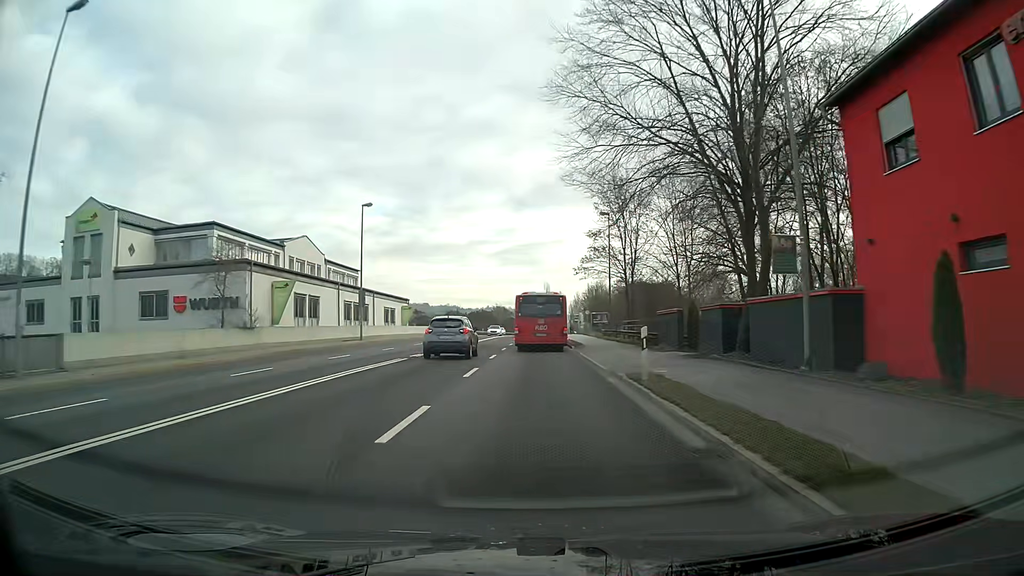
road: primary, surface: asphalt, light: Day
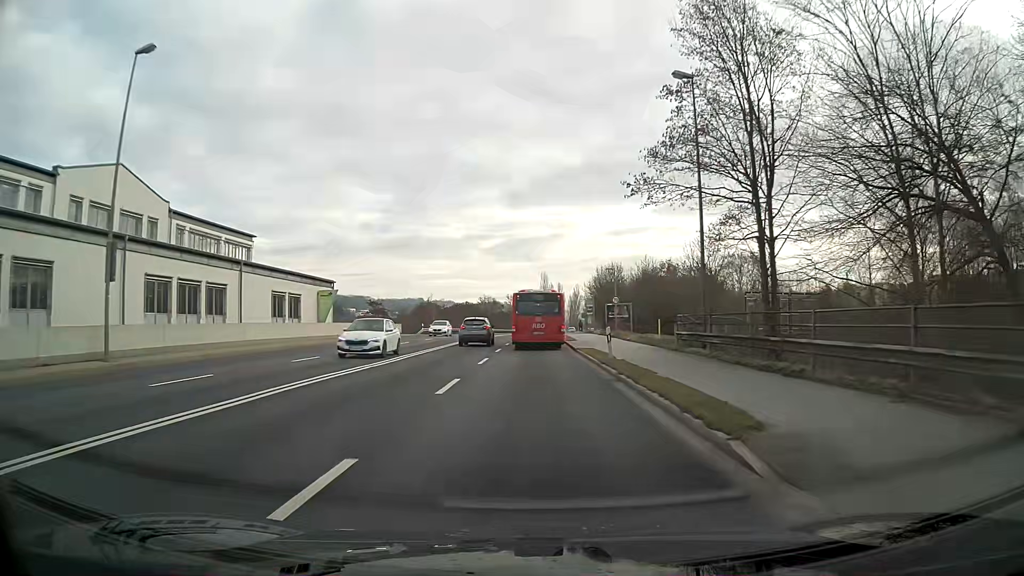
(+0.1, +31.4) m; 0°
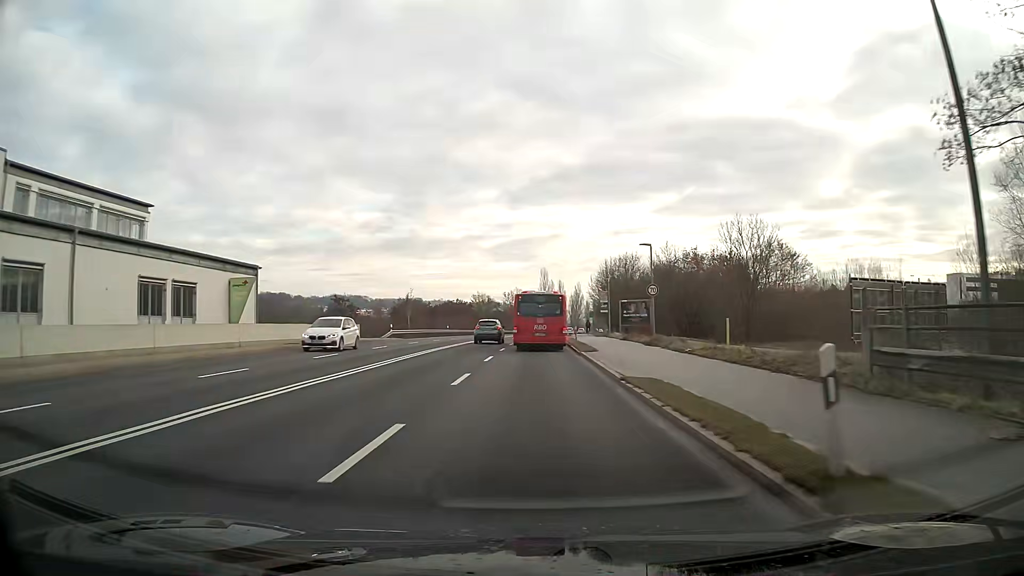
(0.0, +15.8) m; 0°
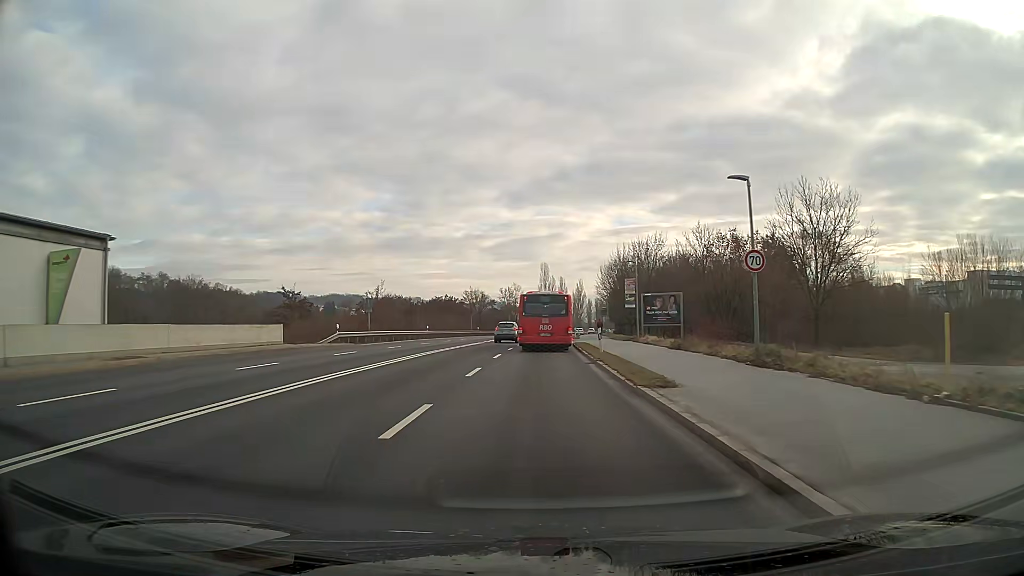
(0.0, +16.0) m; 0°
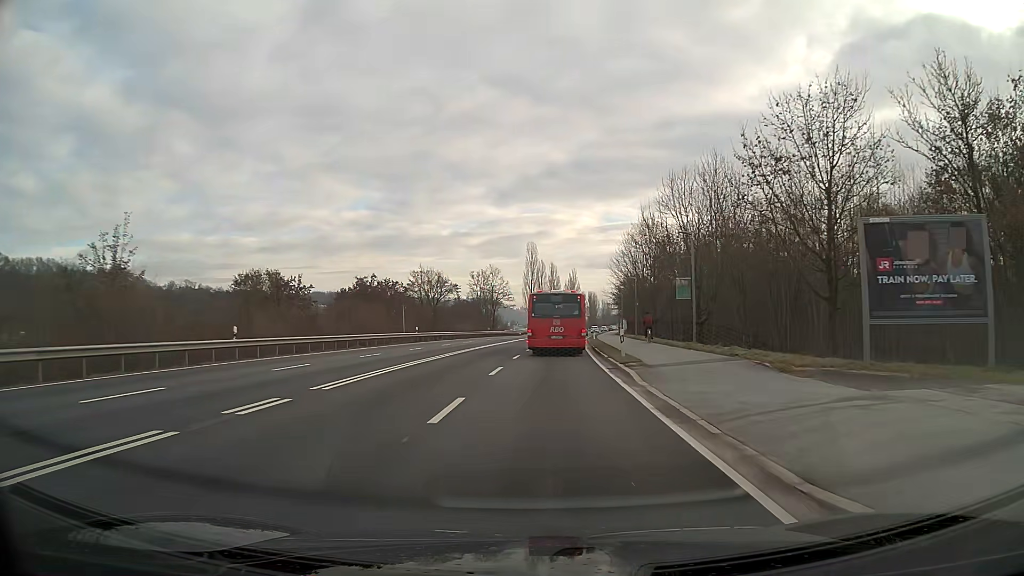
(+0.4, +44.0) m; +1°
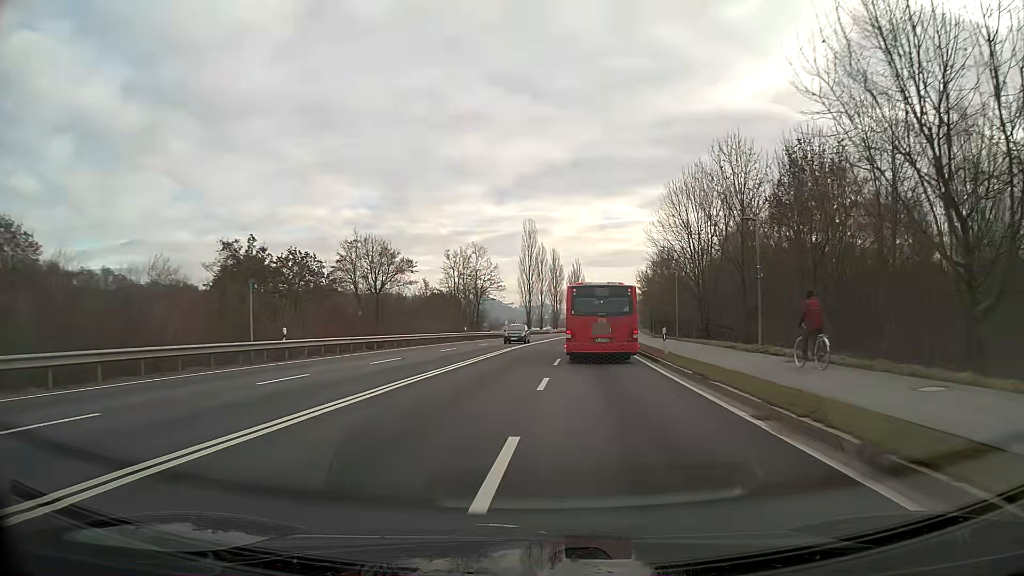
(+0.1, +31.5) m; +1°
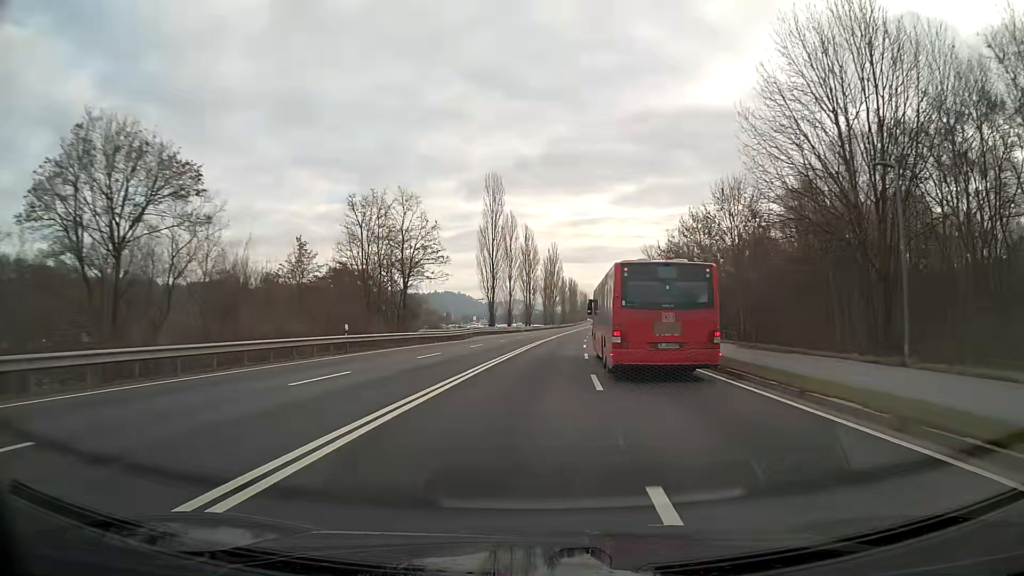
(+0.7, +33.7) m; +2°
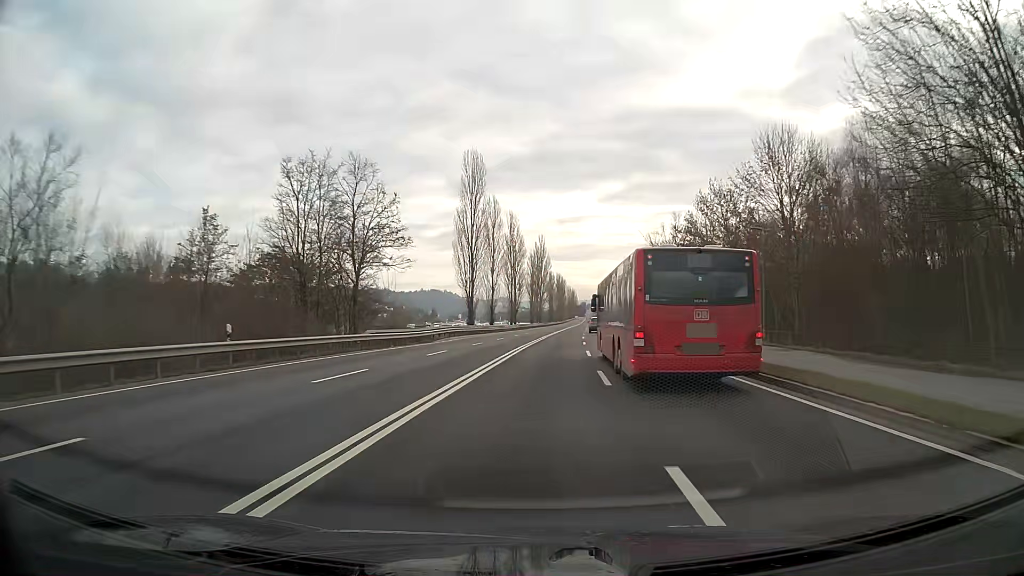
(+0.1, +11.3) m; +1°
